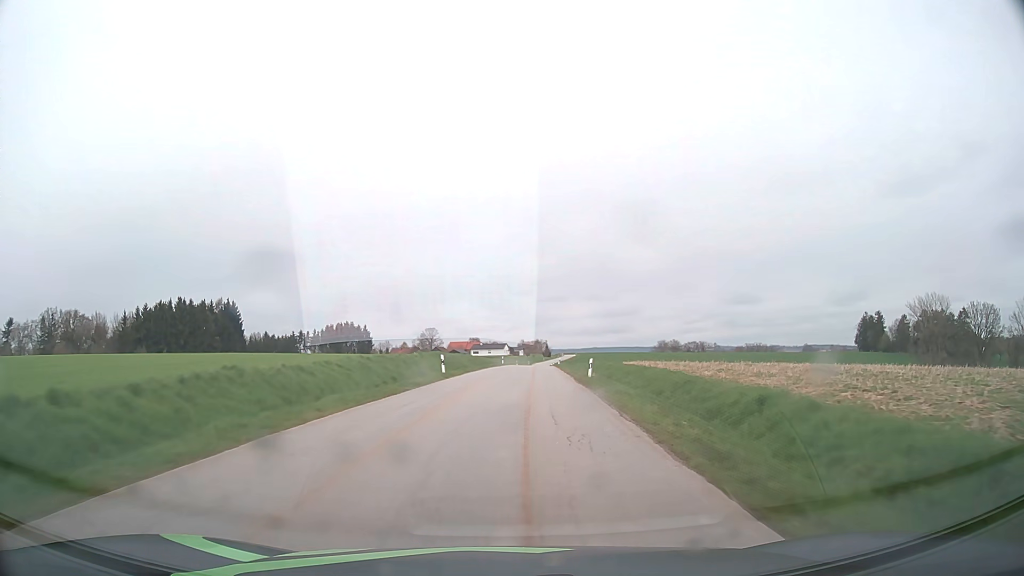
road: tertiary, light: Day
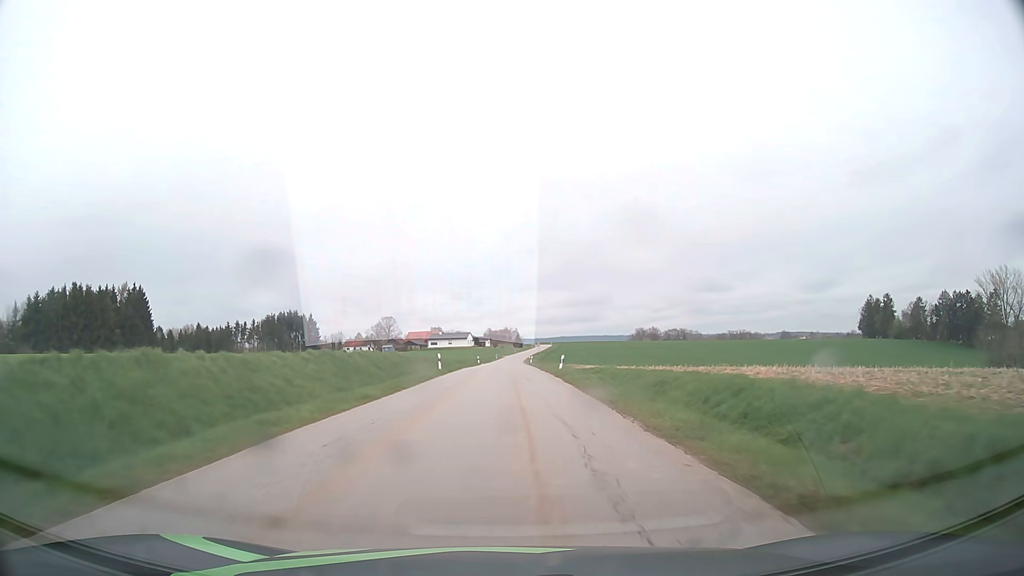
(+1.7, +44.4) m; +3°
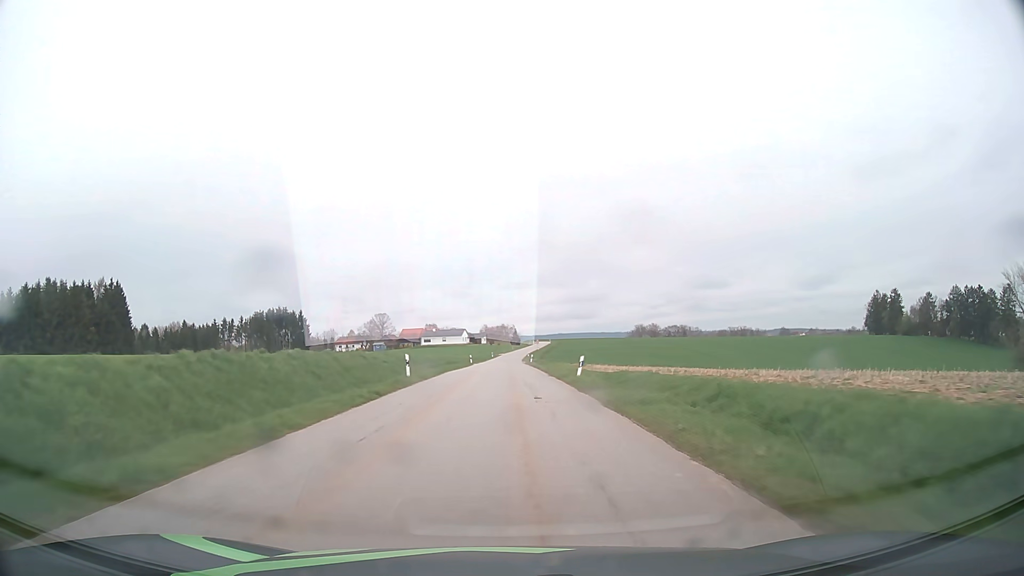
(0.0, +11.2) m; 0°
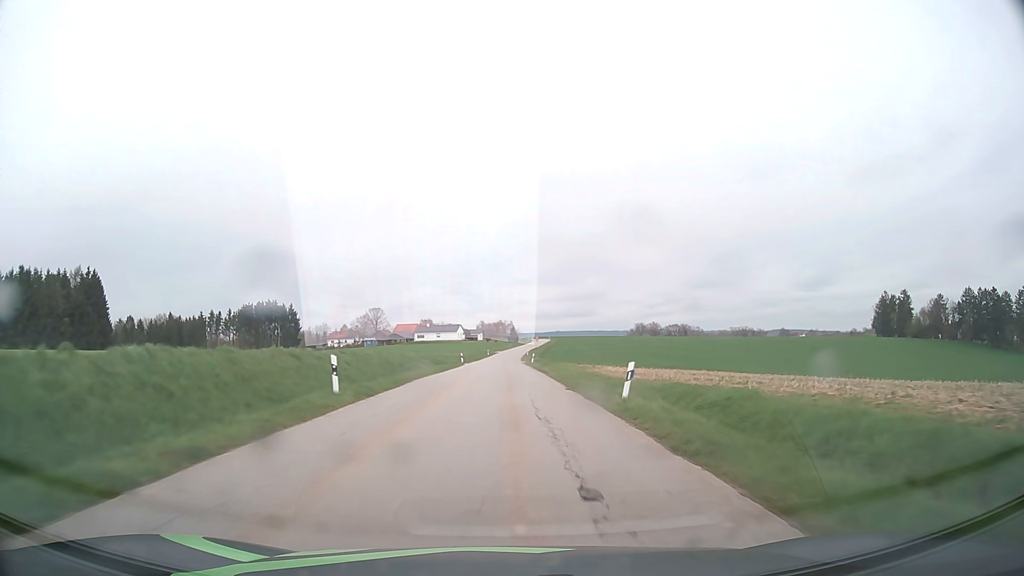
(0.0, +11.2) m; 0°
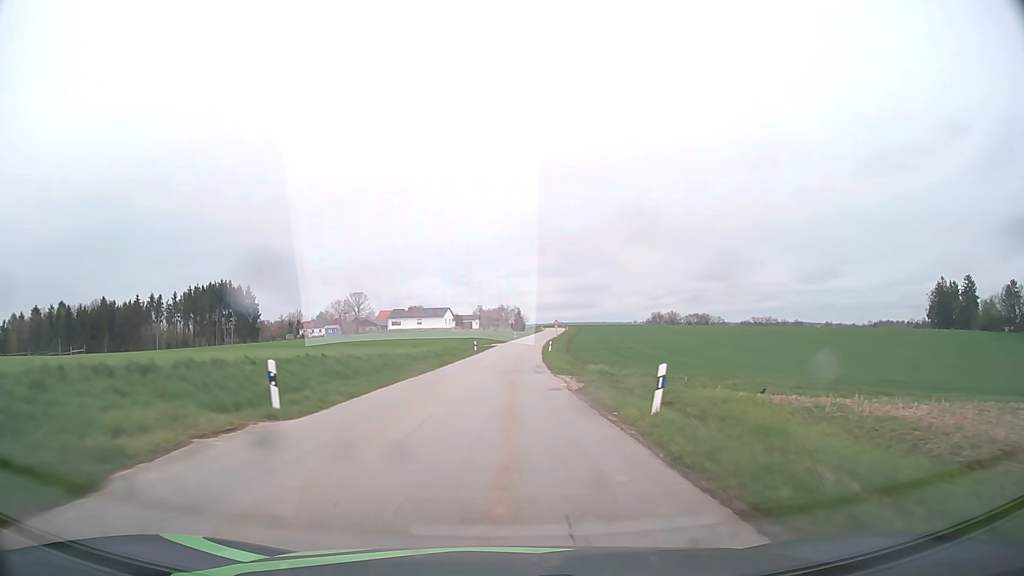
(0.0, +54.0) m; 0°
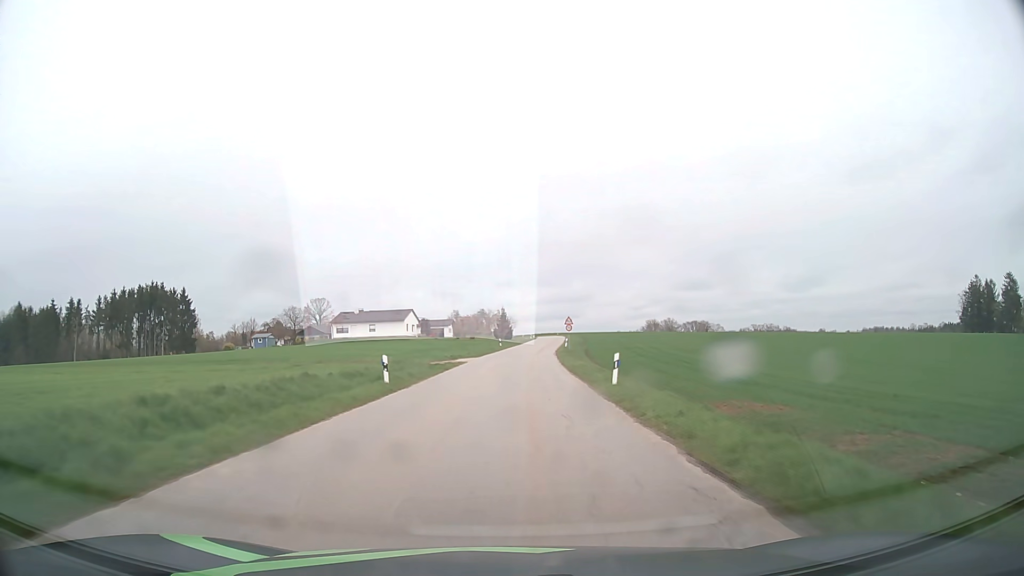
(+0.2, +41.1) m; +1°
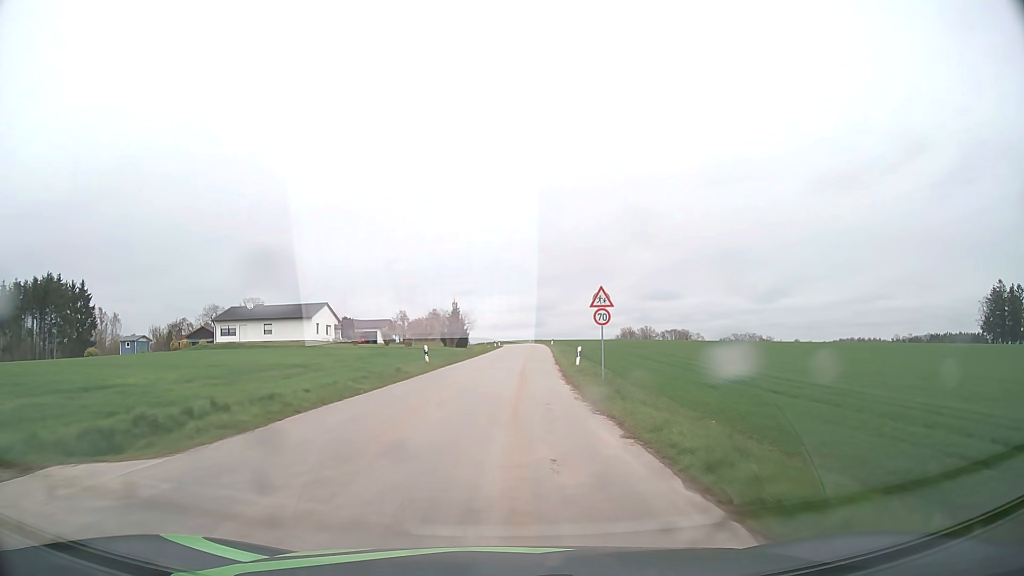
(+1.4, +39.3) m; +3°
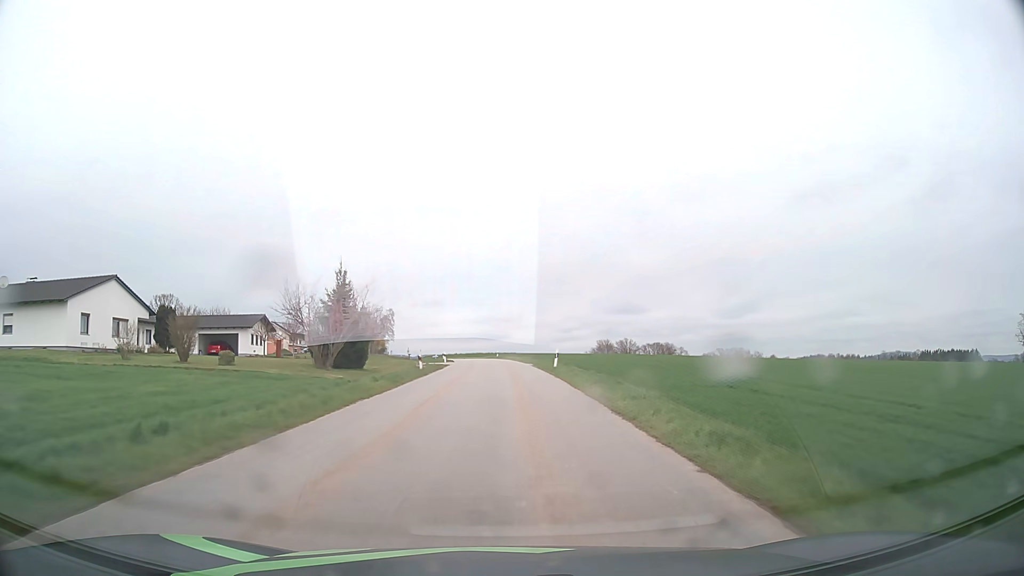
(+1.0, +46.7) m; +3°
(0, +10) (0, +20) (0, +30) (0, +40) (0, +50) (-1, +60) (-2, +70) (-3, +80) (-4, +90) (-6, +100) m
